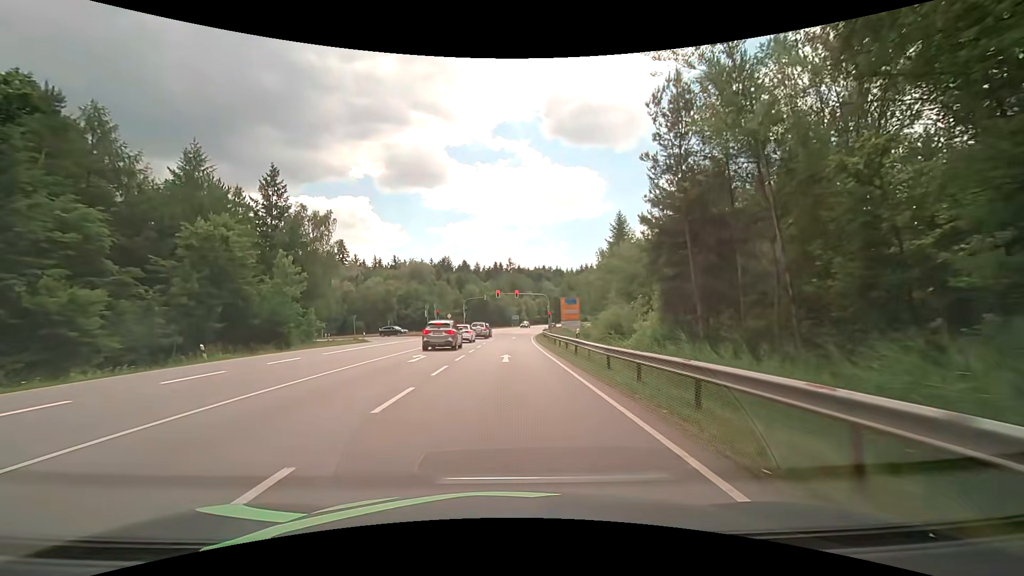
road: secondary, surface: asphalt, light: Day
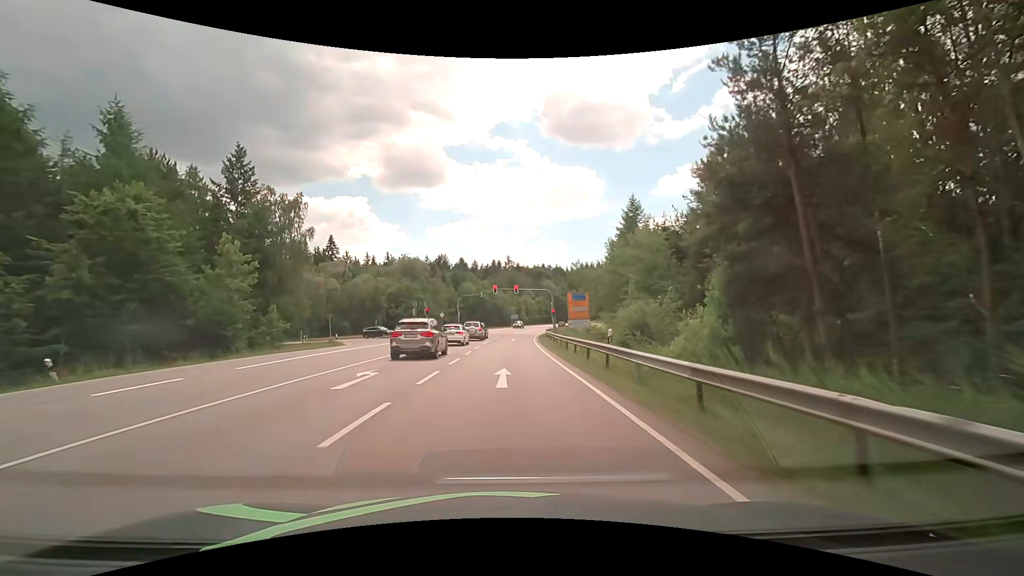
(+0.1, +8.2) m; +1°
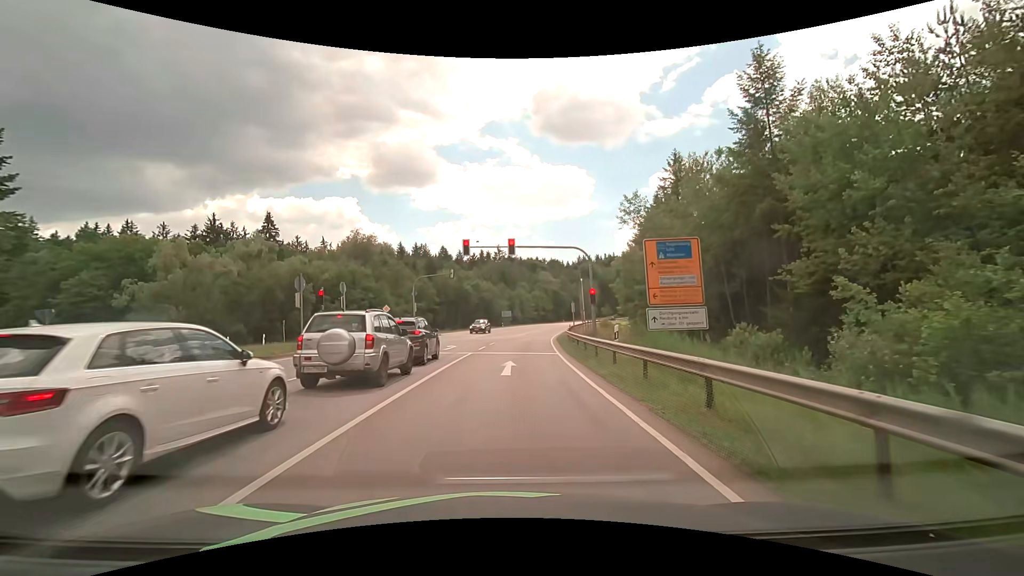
(+0.1, +31.7) m; +1°
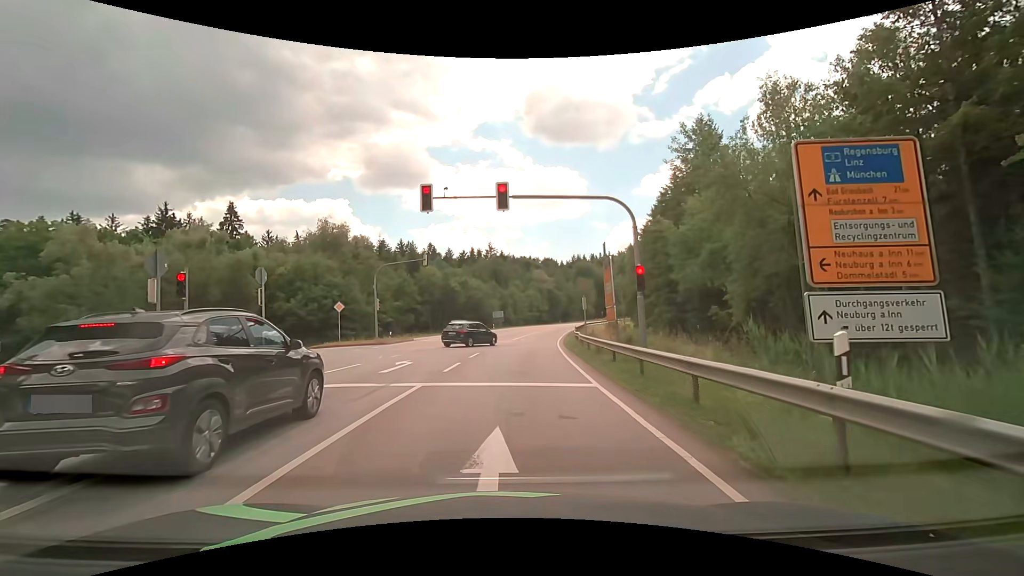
(+0.1, +11.0) m; 0°
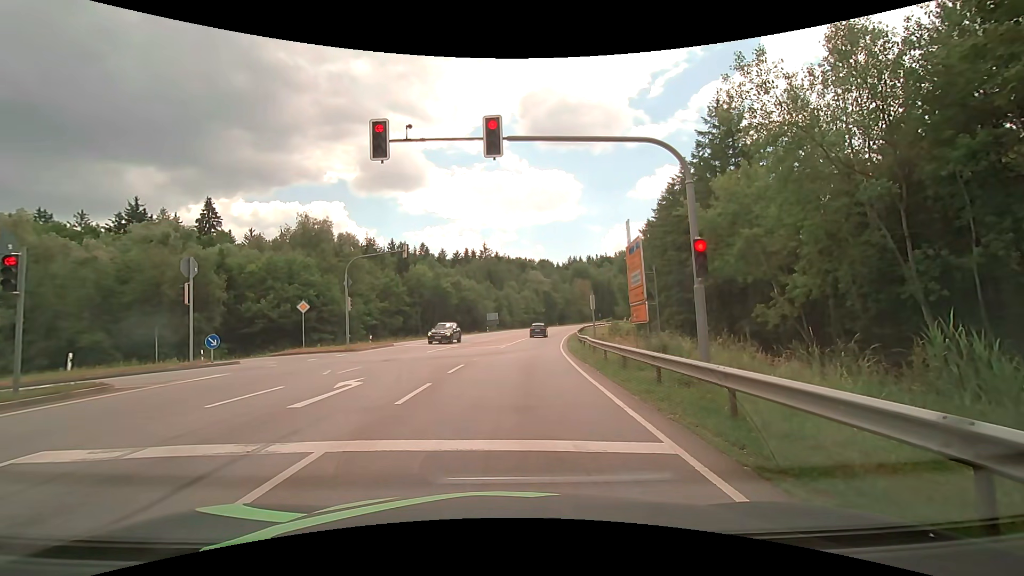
(0.0, +5.1) m; -2°
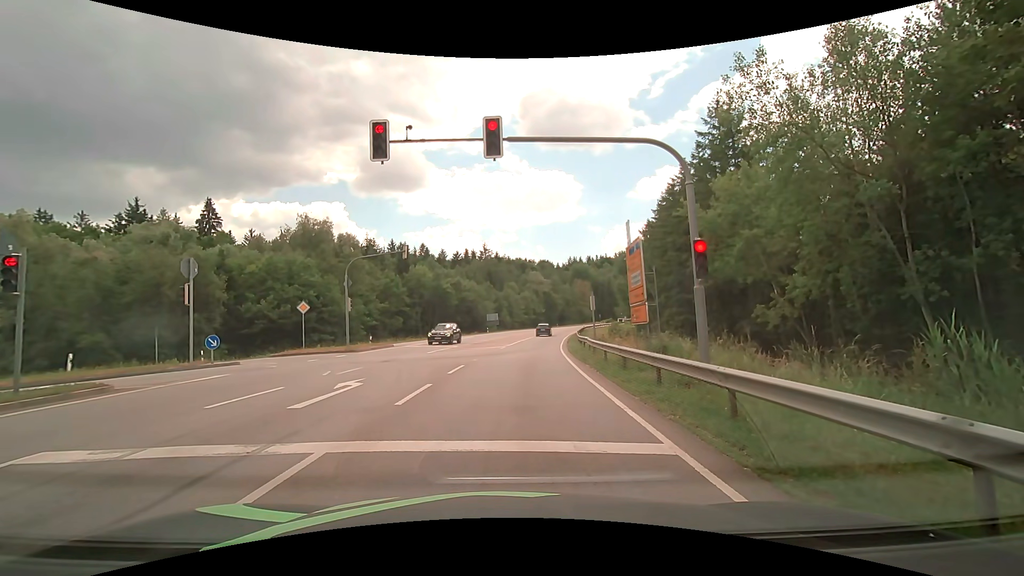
(0.0, 0.0) m; 0°
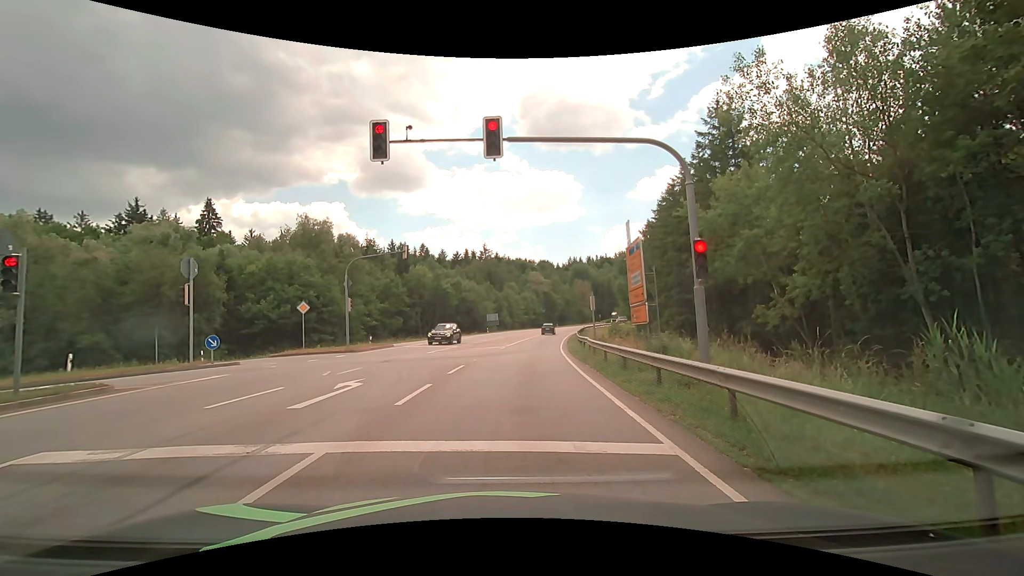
(0.0, 0.0) m; 0°
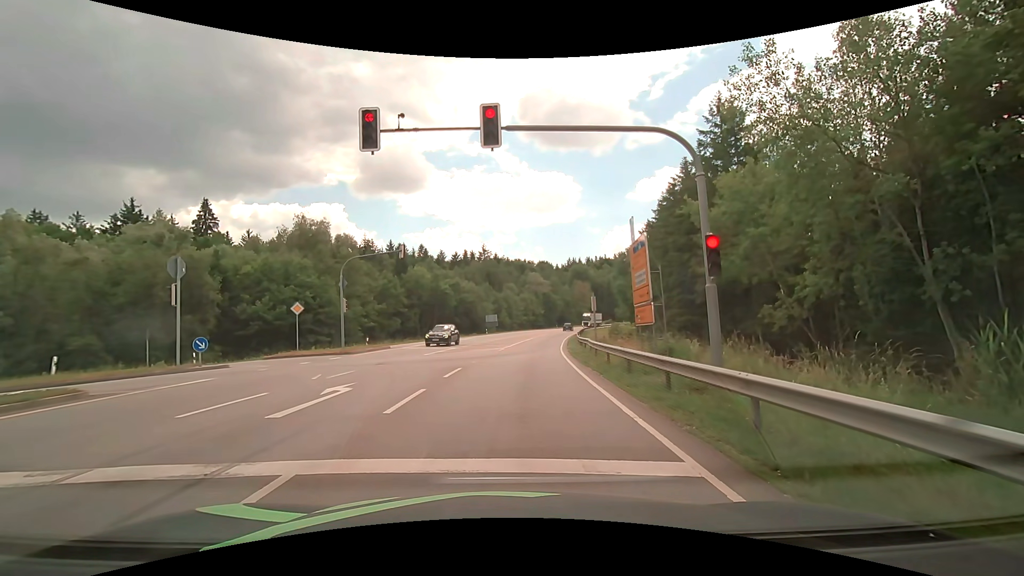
(0.0, +0.7) m; 0°
